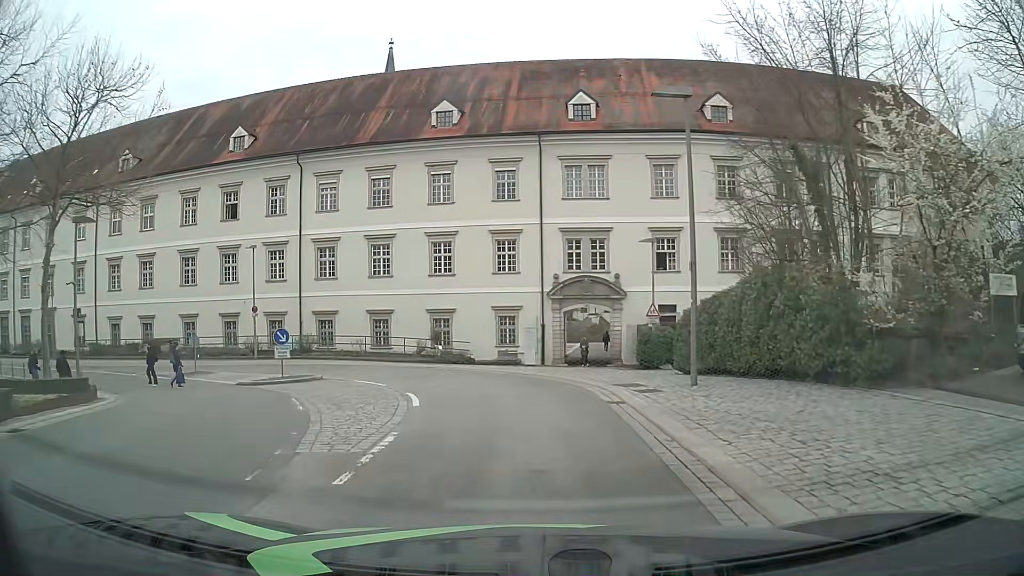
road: tertiary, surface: asphalt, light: Day
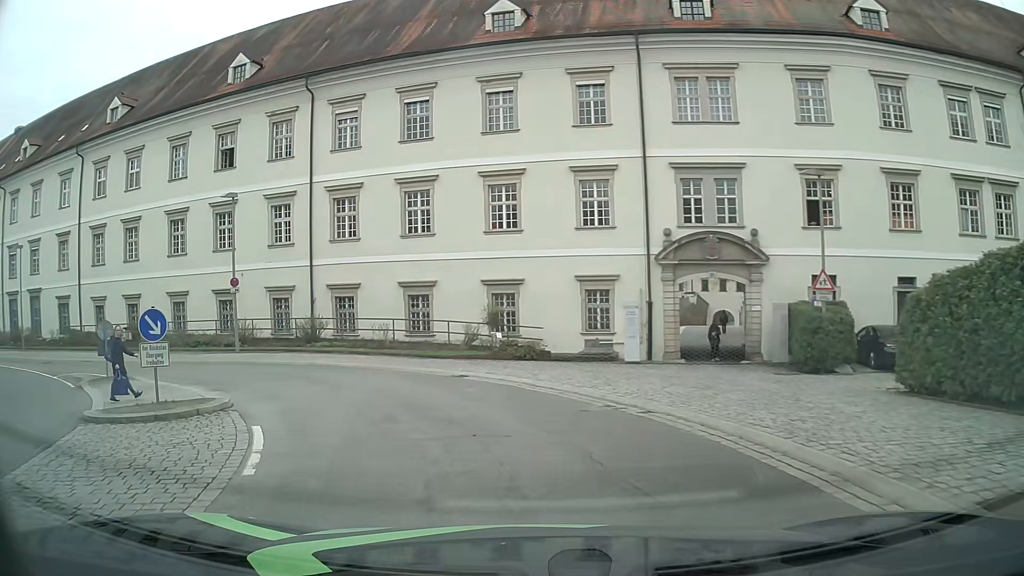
(-0.4, +12.7) m; -7°
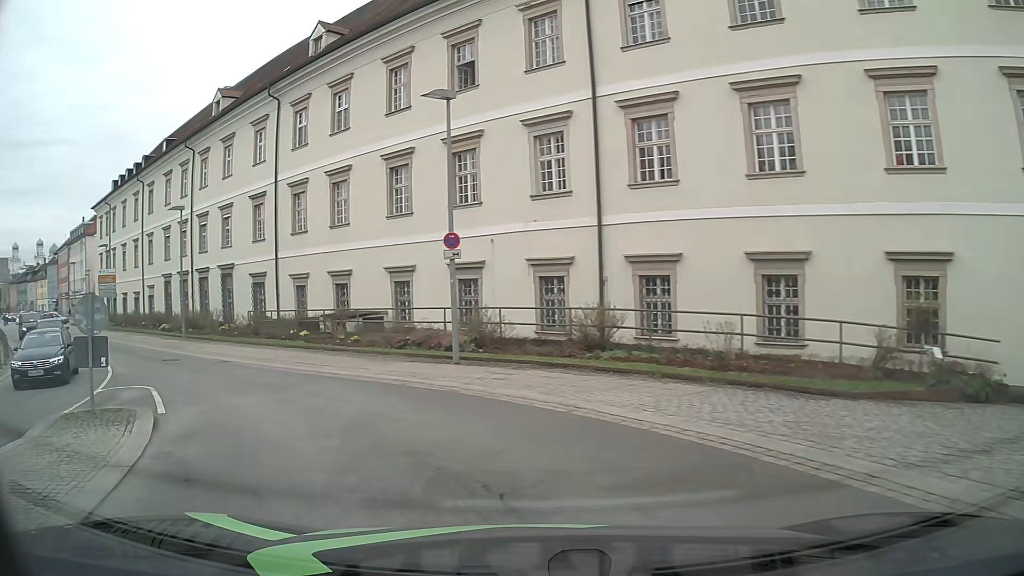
(-2.7, +12.6) m; -27°
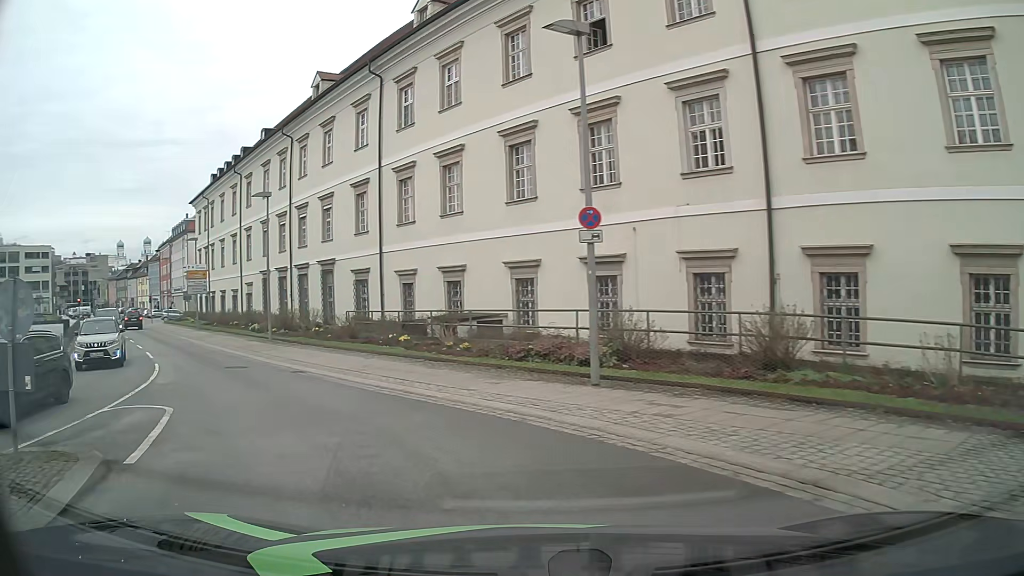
(-0.3, +4.3) m; -9°
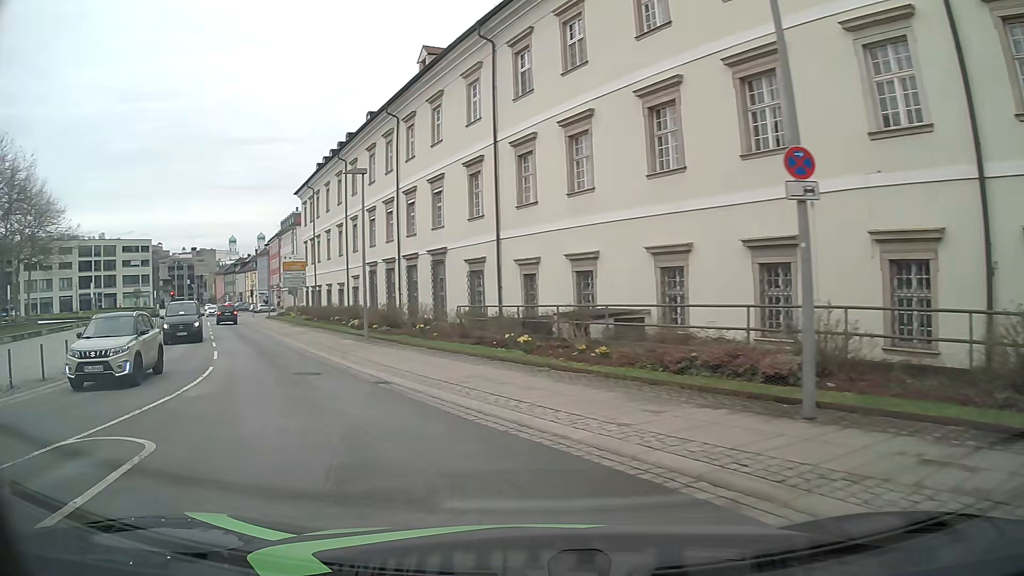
(-0.4, +4.3) m; -11°
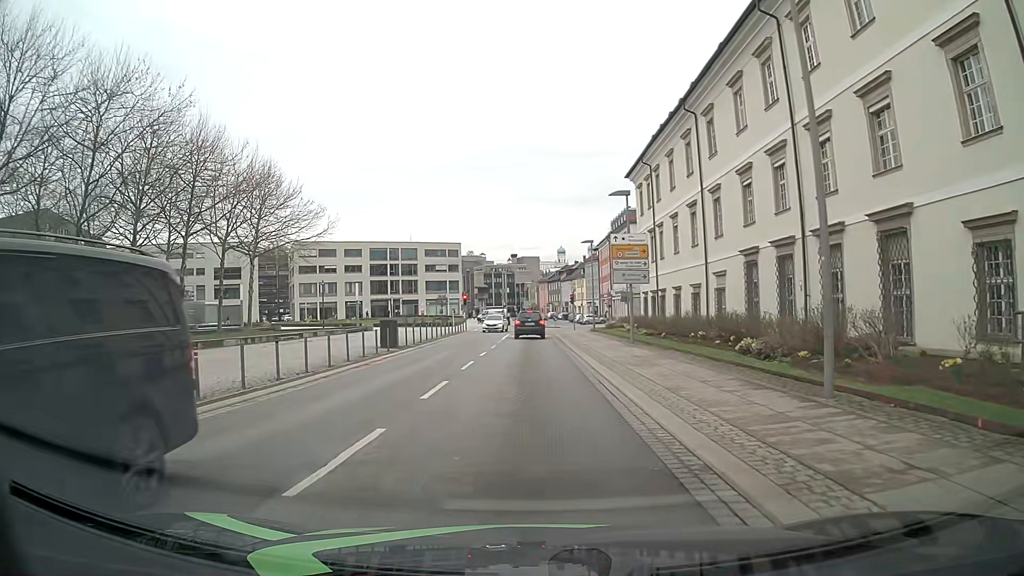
(-4.9, +15.6) m; -29°
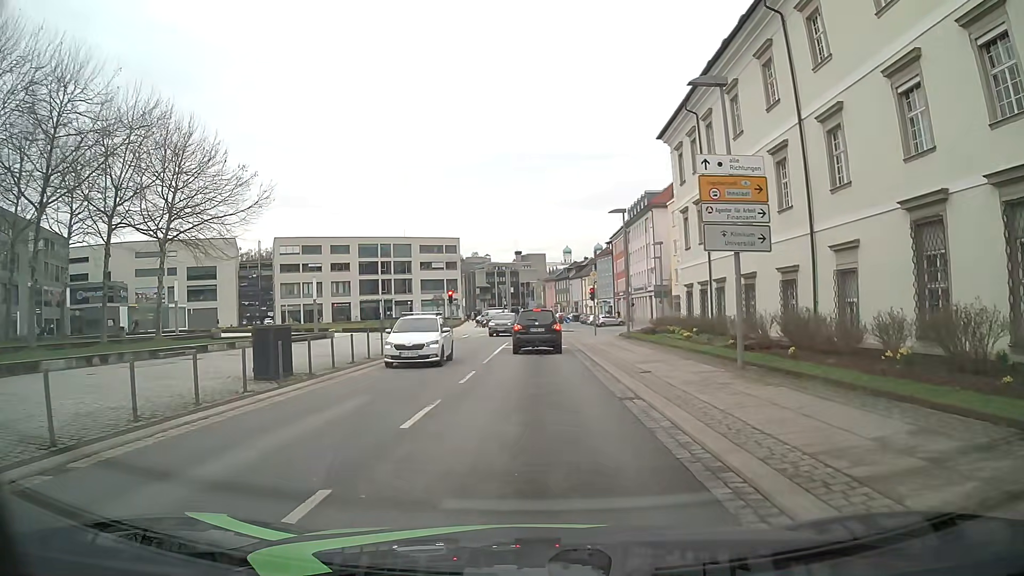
(-0.1, +14.4) m; -2°
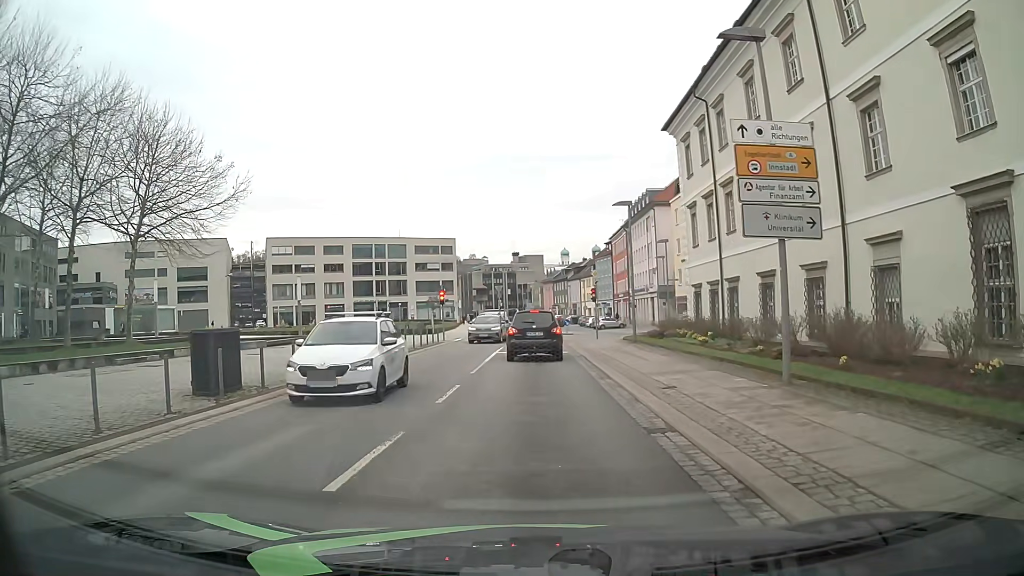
(+0.1, +2.9) m; +1°
